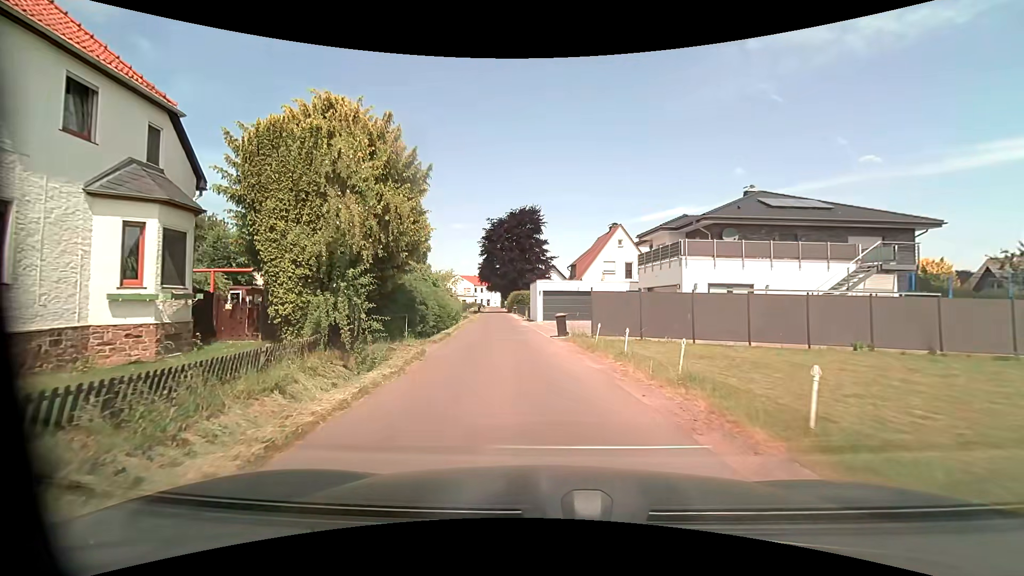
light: Day
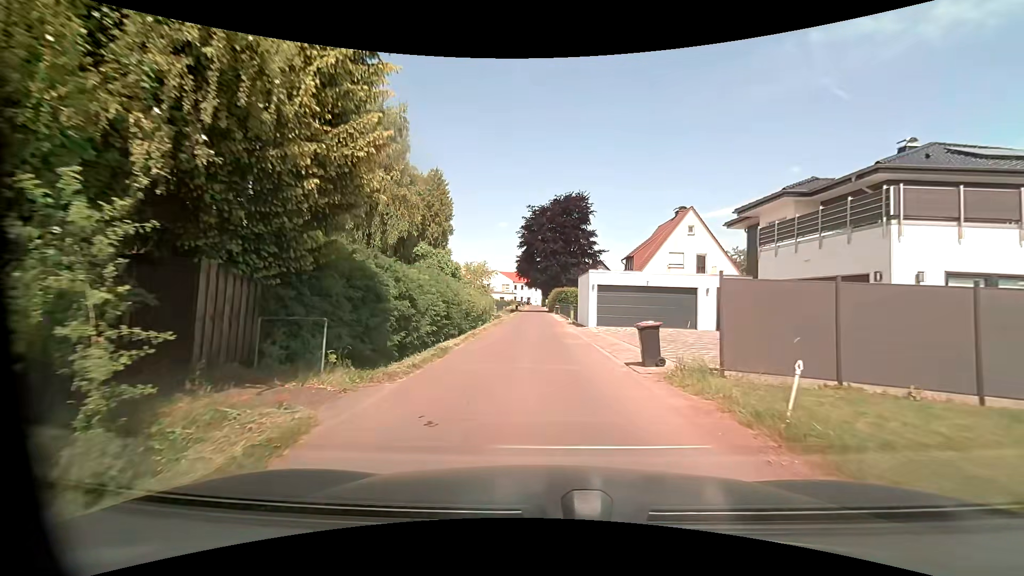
(-0.4, +9.7) m; -4°
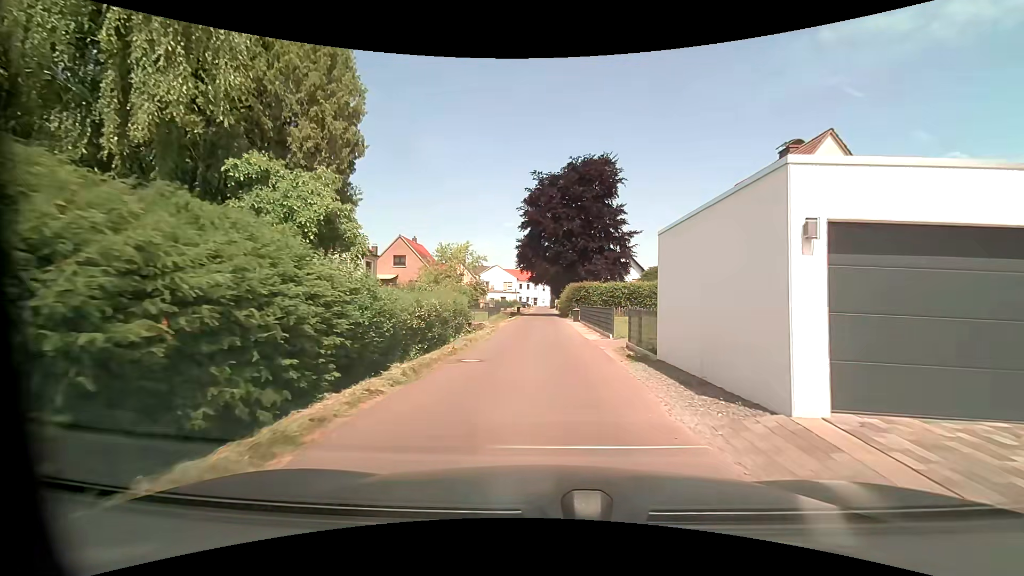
(-0.3, +20.0) m; 0°
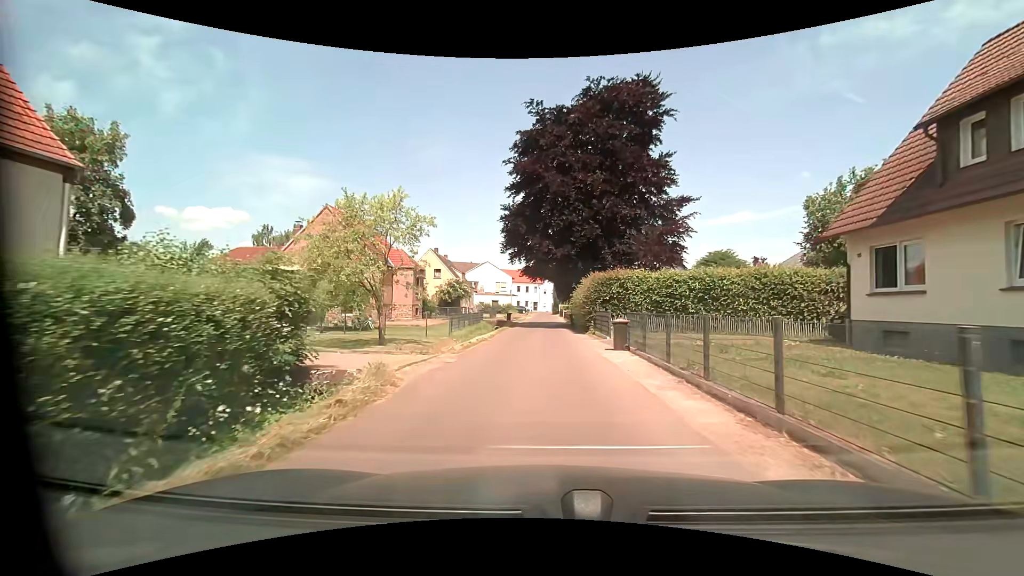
(-0.2, +20.3) m; 0°
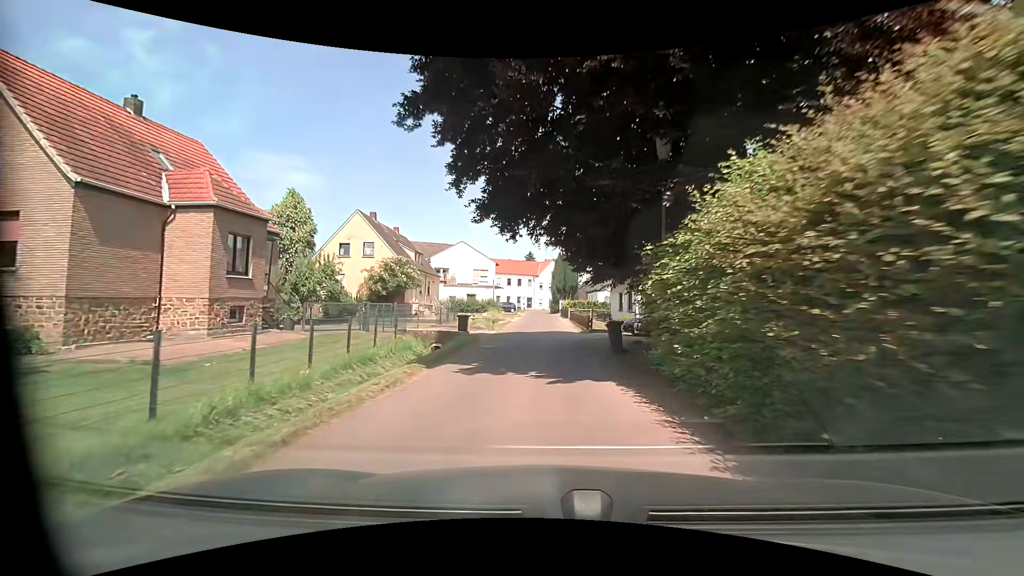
(-0.2, +24.9) m; 0°
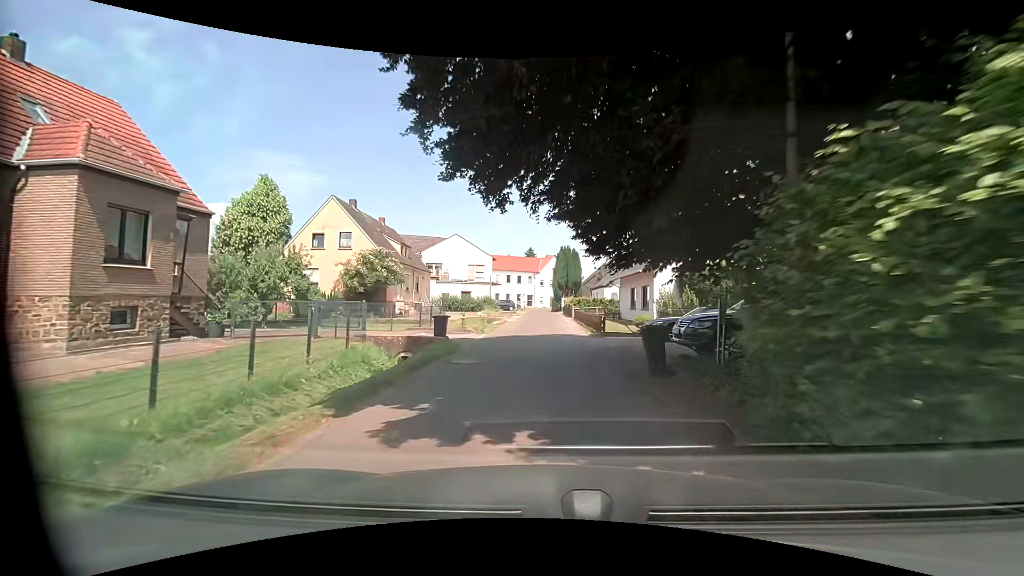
(0.0, +5.0) m; 0°
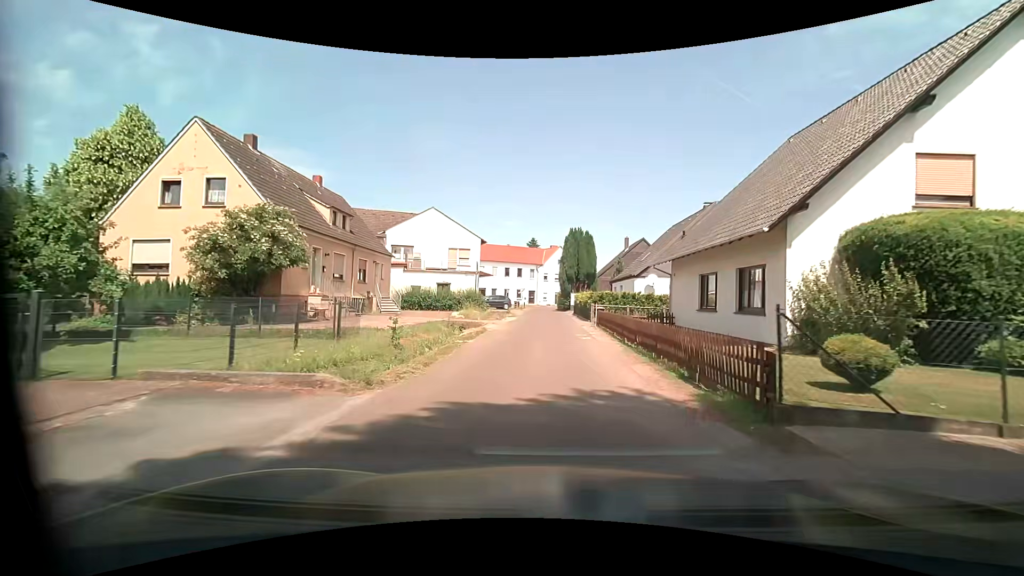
(-0.1, +15.0) m; 0°
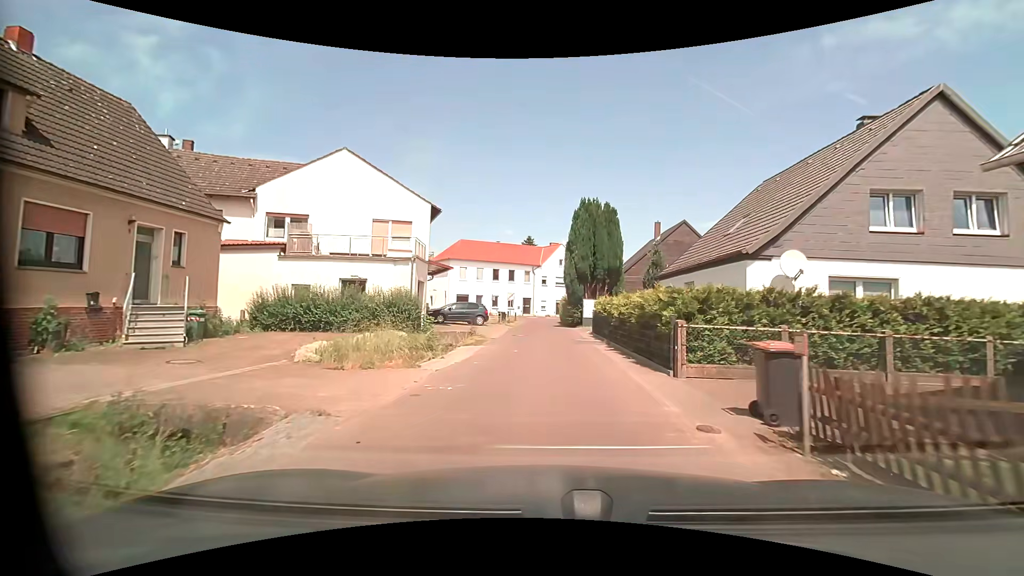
(+0.1, +20.0) m; 0°
(0, +10) (0, +20) (0, +30) (0, +40) (0, +50) (0, +60) (+4, +69) (+12, +76) (+20, +81) (+28, +87) m
